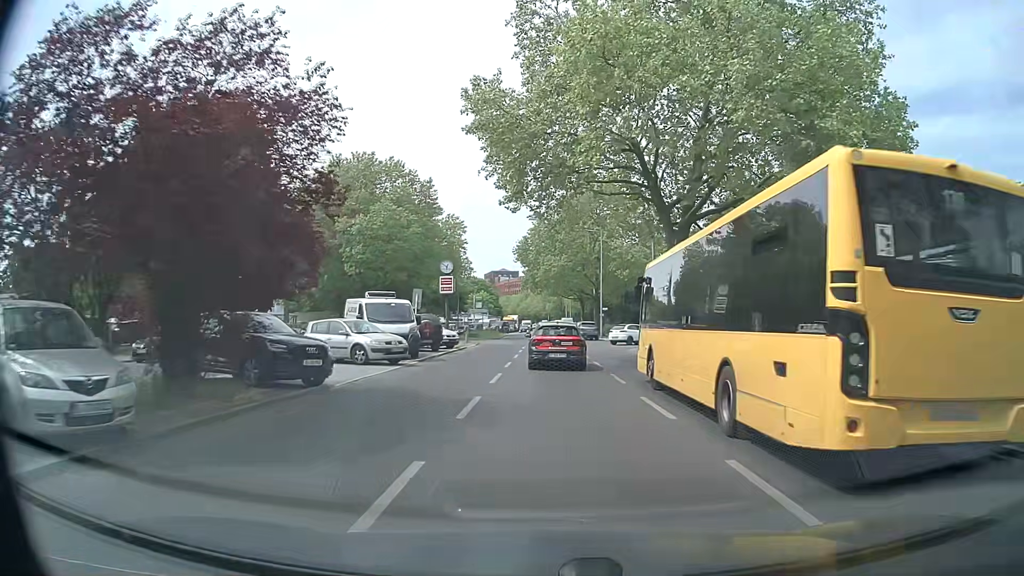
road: tertiary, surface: asphalt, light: Day
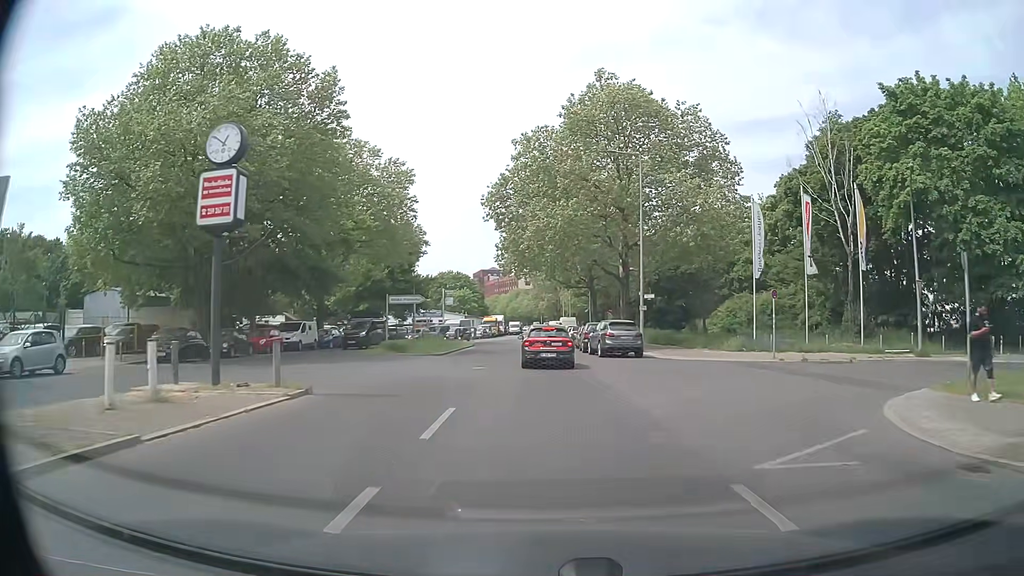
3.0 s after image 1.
(-0.1, +31.2) m; 0°
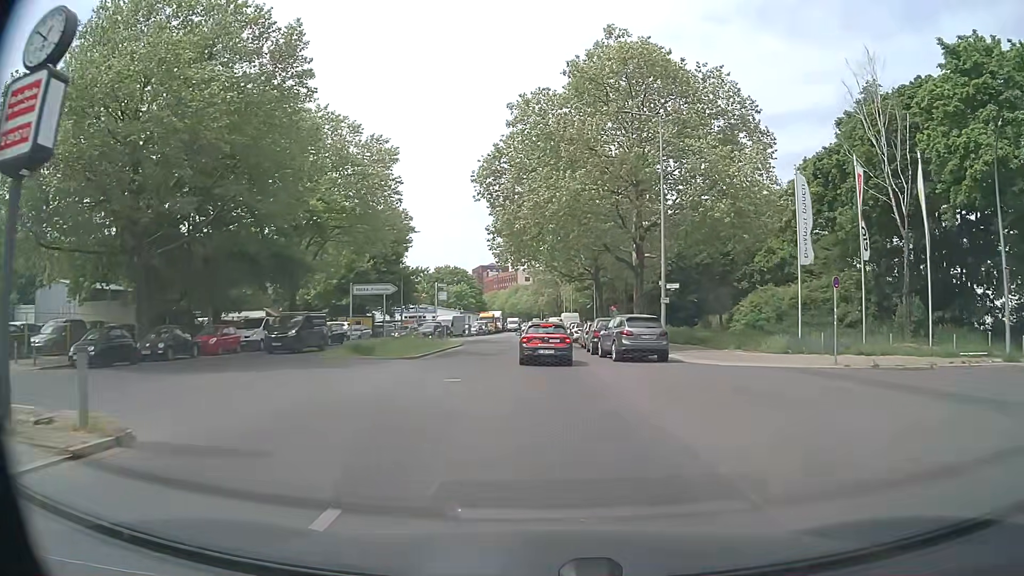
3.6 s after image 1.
(0.0, +6.4) m; 0°
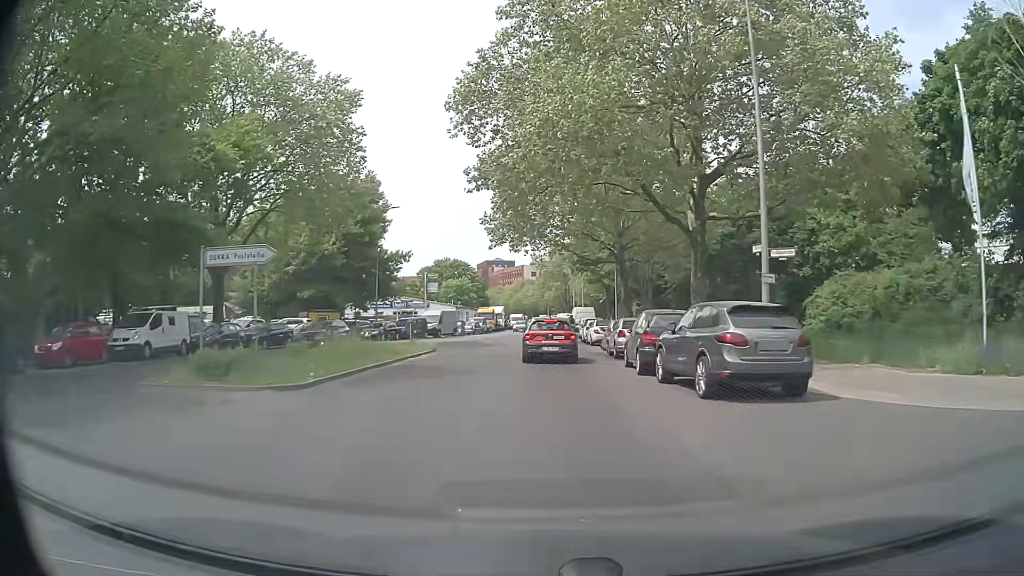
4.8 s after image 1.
(0.0, +12.9) m; 0°
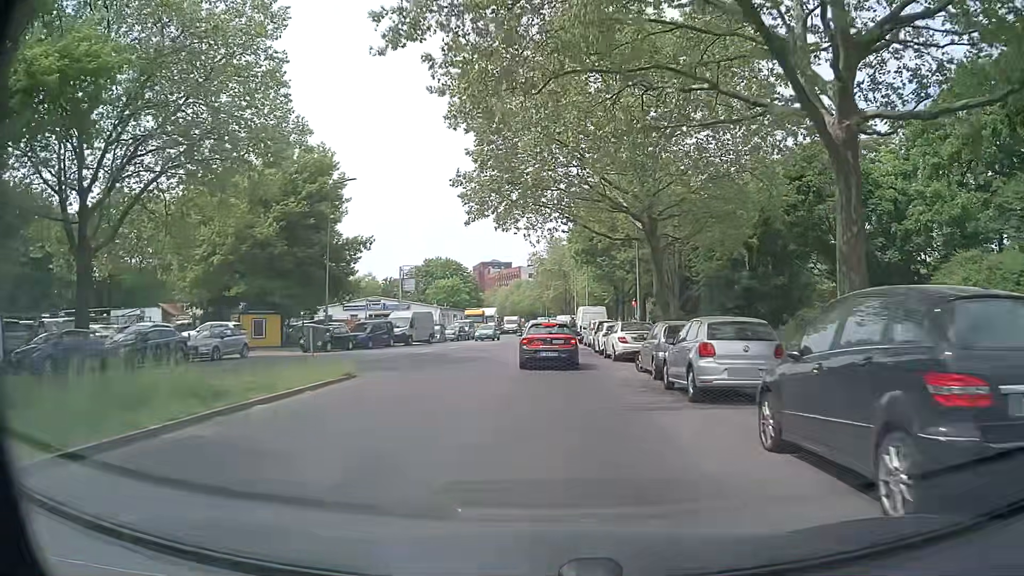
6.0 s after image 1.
(0.0, +12.5) m; +1°
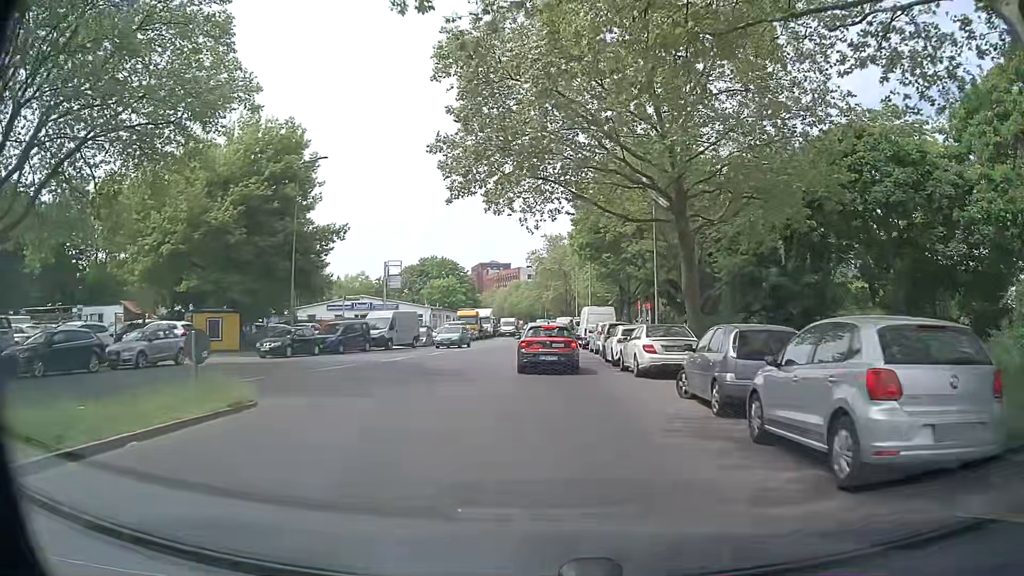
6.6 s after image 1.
(-0.1, +6.0) m; -1°
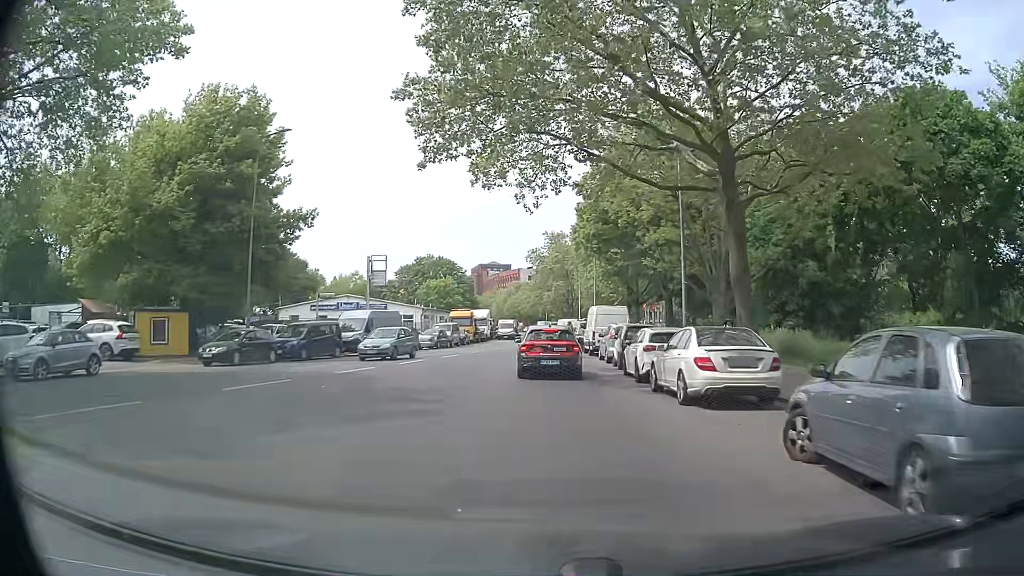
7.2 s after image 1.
(0.0, +5.9) m; 0°
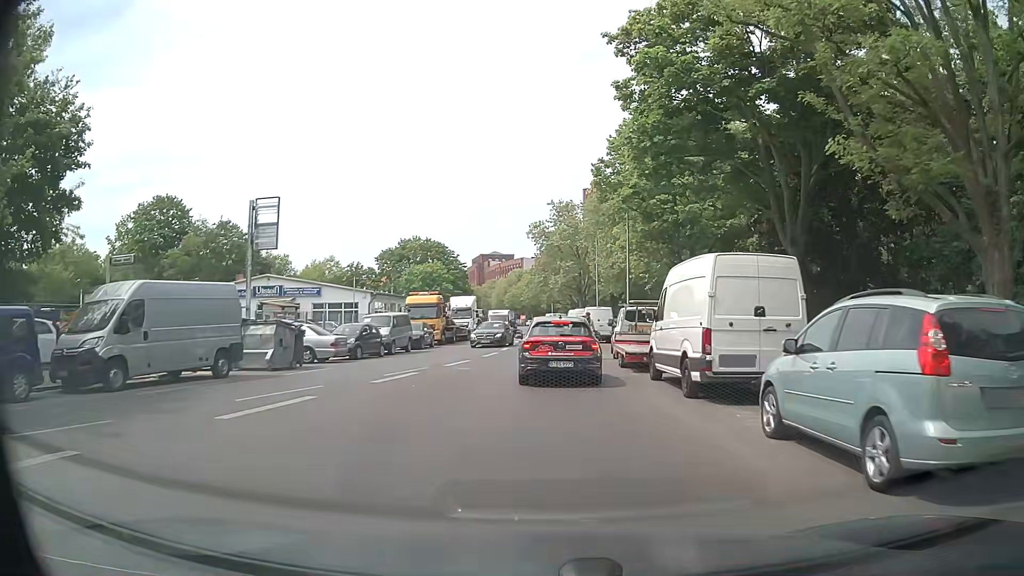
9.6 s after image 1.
(-0.1, +22.5) m; 0°
(0, +10) (0, +20) (0, +30) (0, +40) (+1, +50) (+1, +60) (+1, +70) (+1, +80) (+1, +90) (+1, +100) m
